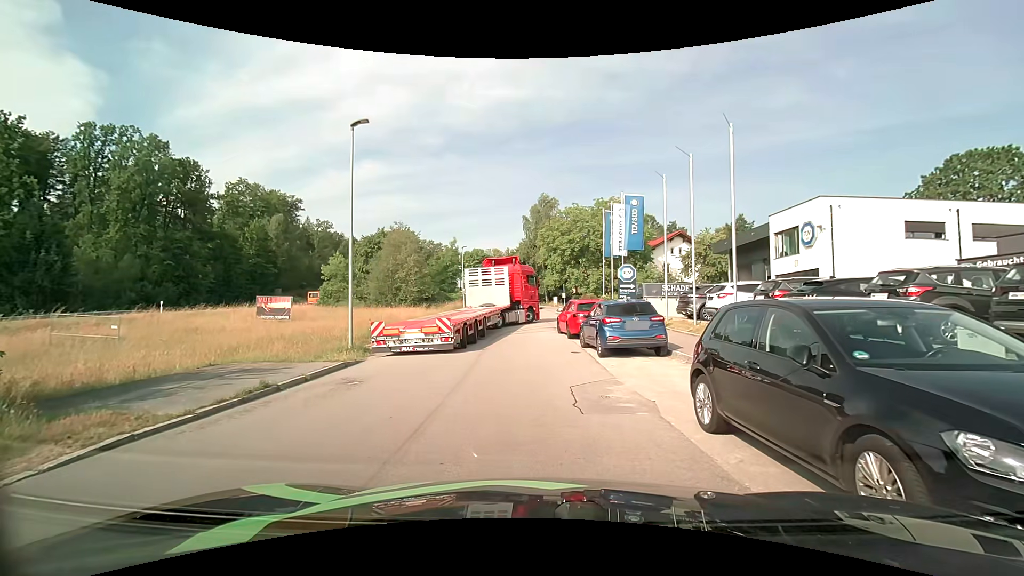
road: residential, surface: asphalt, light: Day
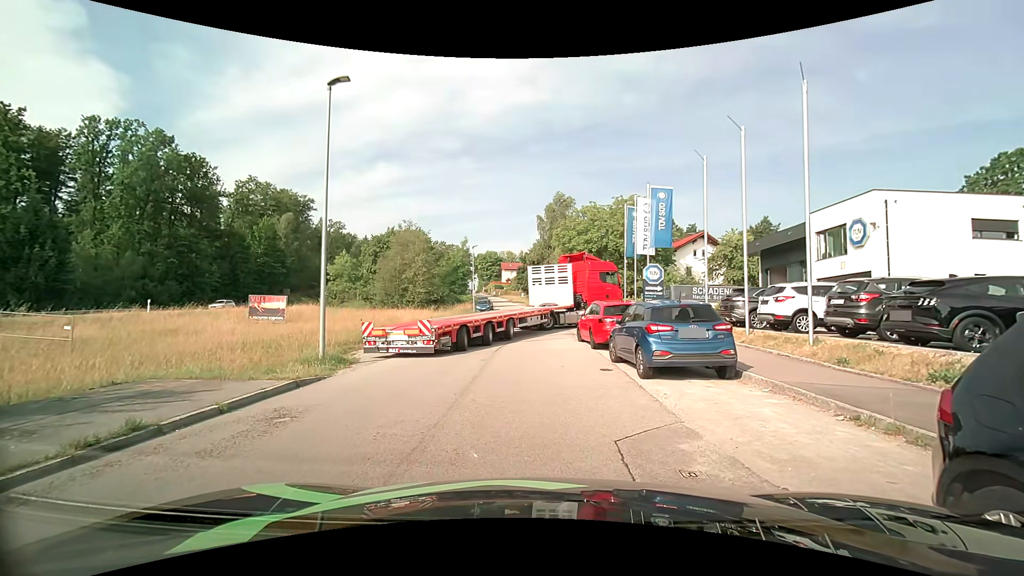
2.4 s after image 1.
(-0.1, +3.2) m; -2°
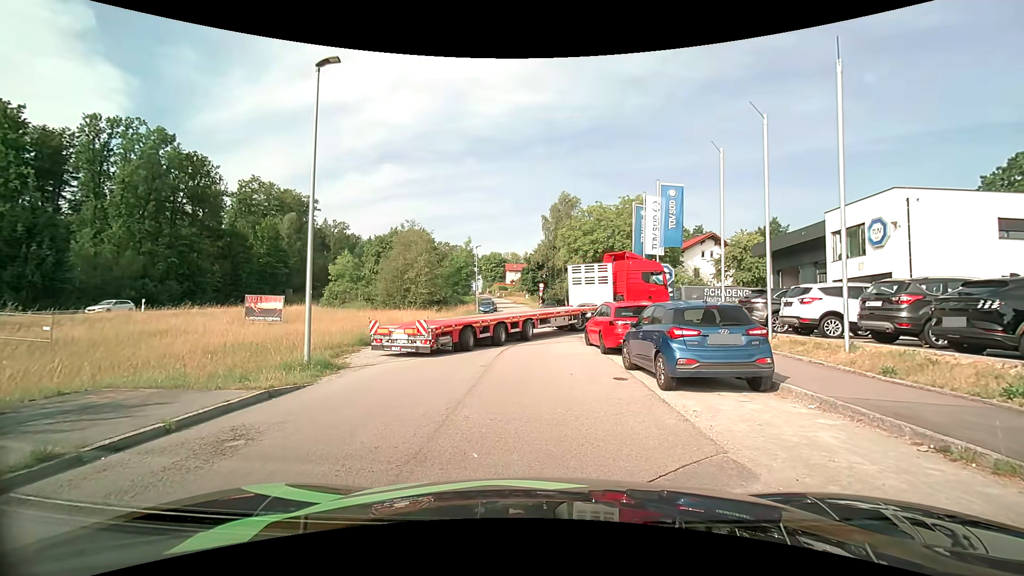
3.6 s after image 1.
(0.0, +1.2) m; 0°
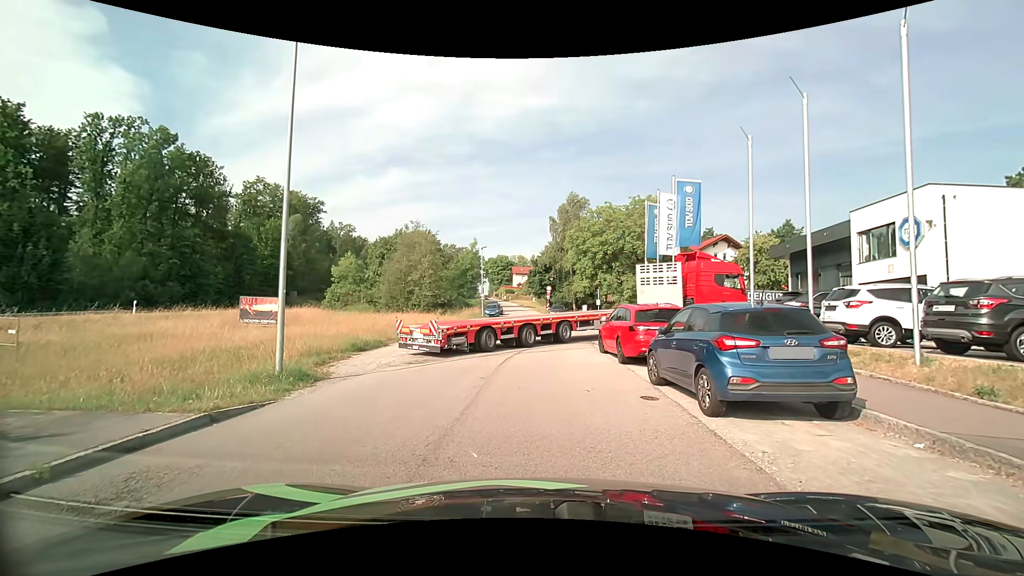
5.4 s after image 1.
(0.0, +1.7) m; 0°
